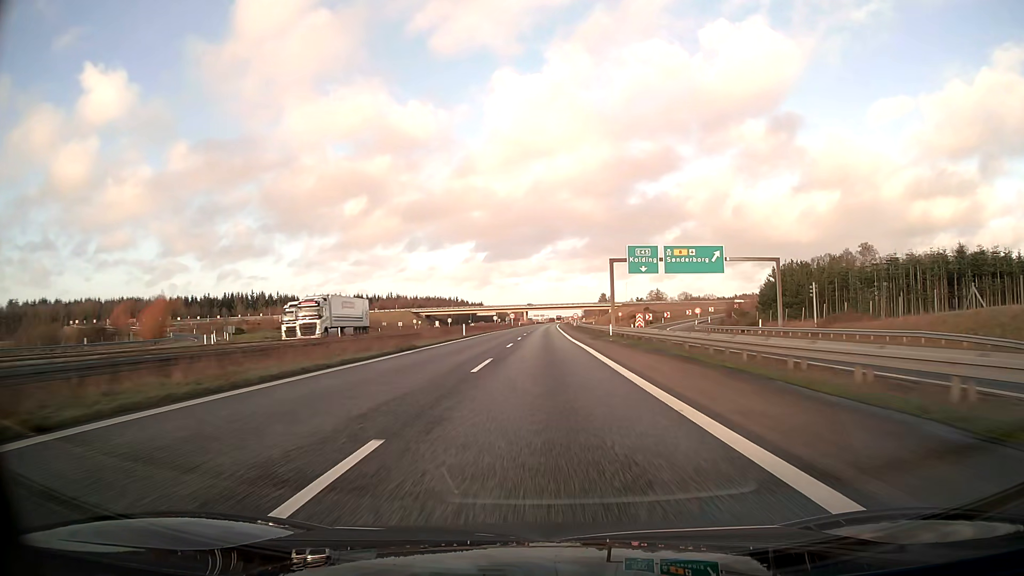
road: motorway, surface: asphalt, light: Day
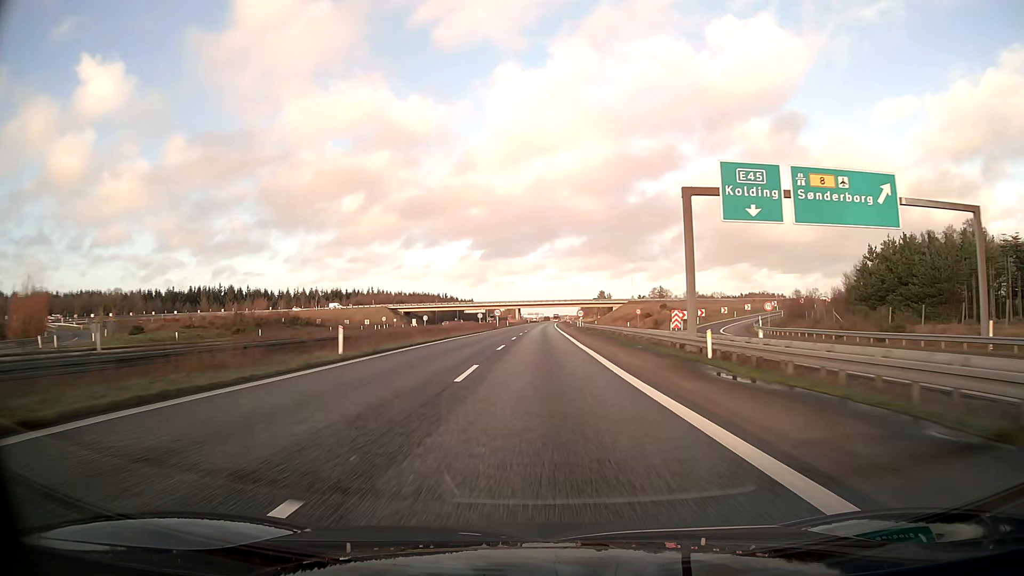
(+0.1, +34.8) m; 0°
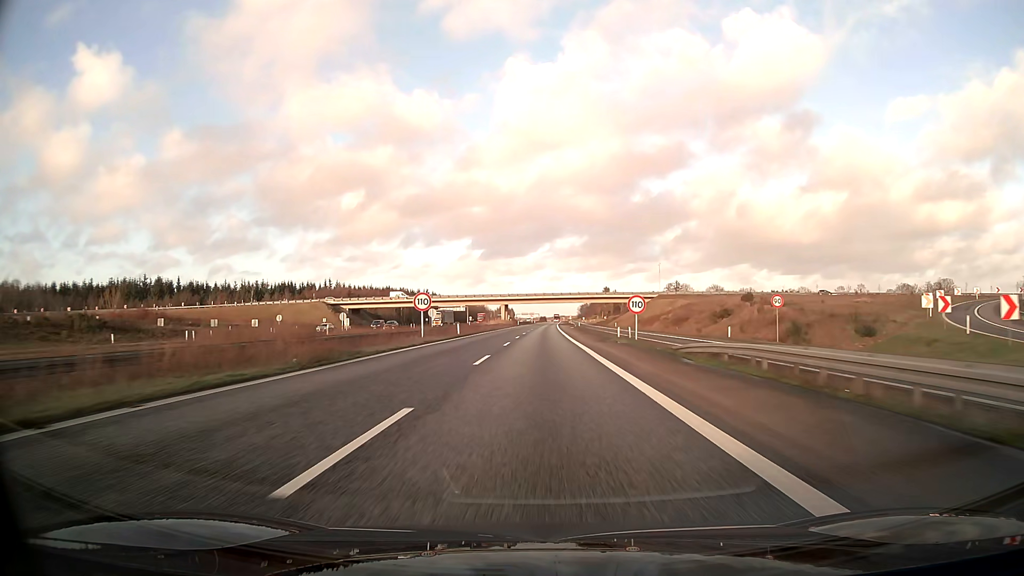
(+0.3, +69.7) m; 0°
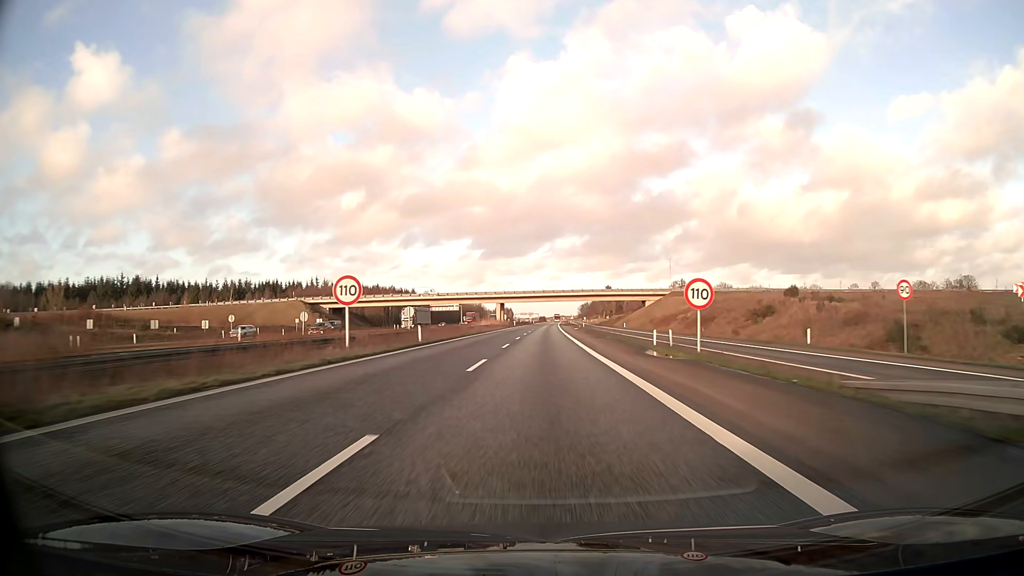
(0.0, +17.4) m; 0°
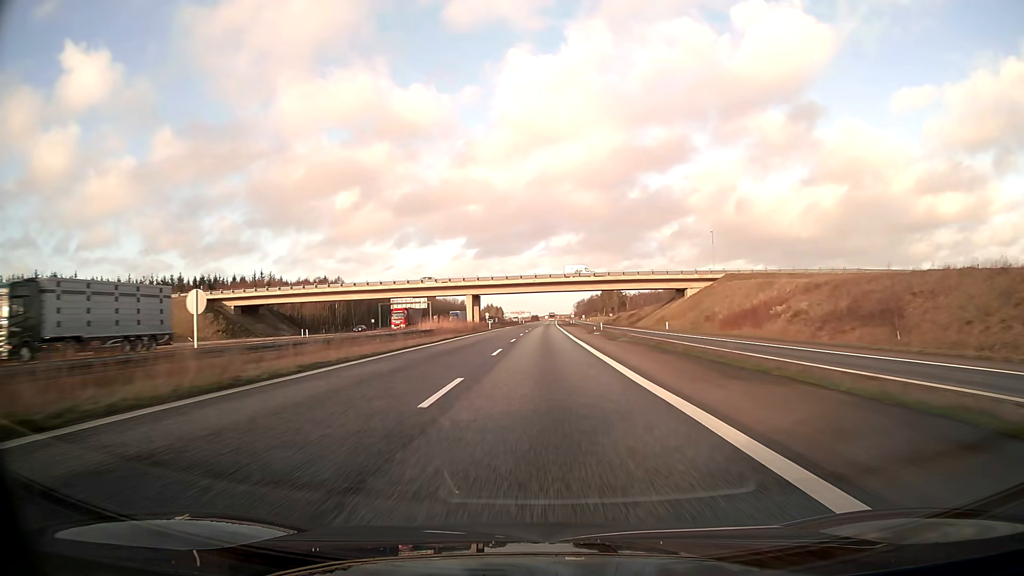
(+0.3, +52.2) m; +1°
(0, +10) (0, +20) (0, +30) (0, +40) (0, +50) (0, +60) (0, +70) (0, +80) (+1, +90) (+1, +100) m
